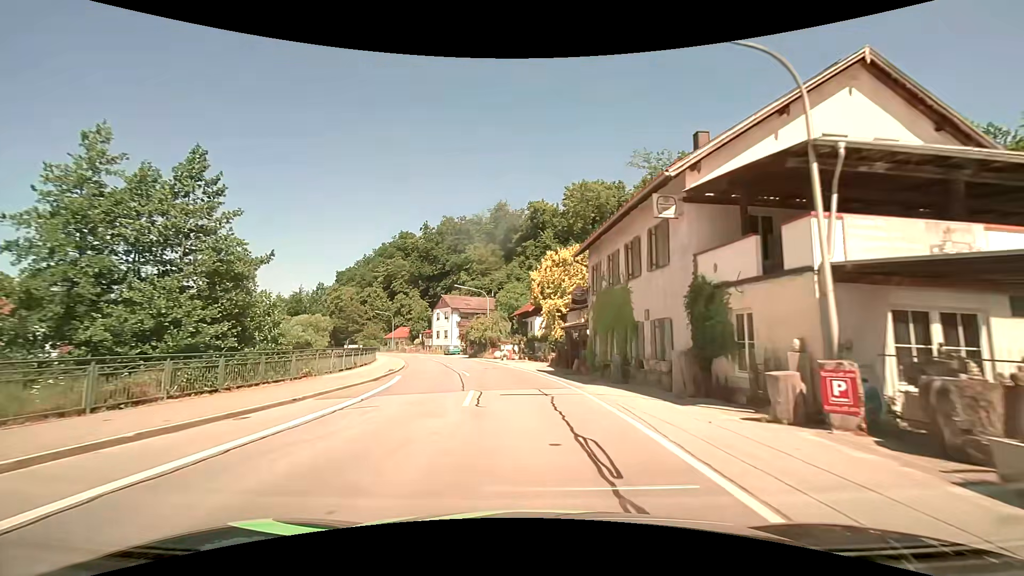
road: secondary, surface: asphalt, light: Day
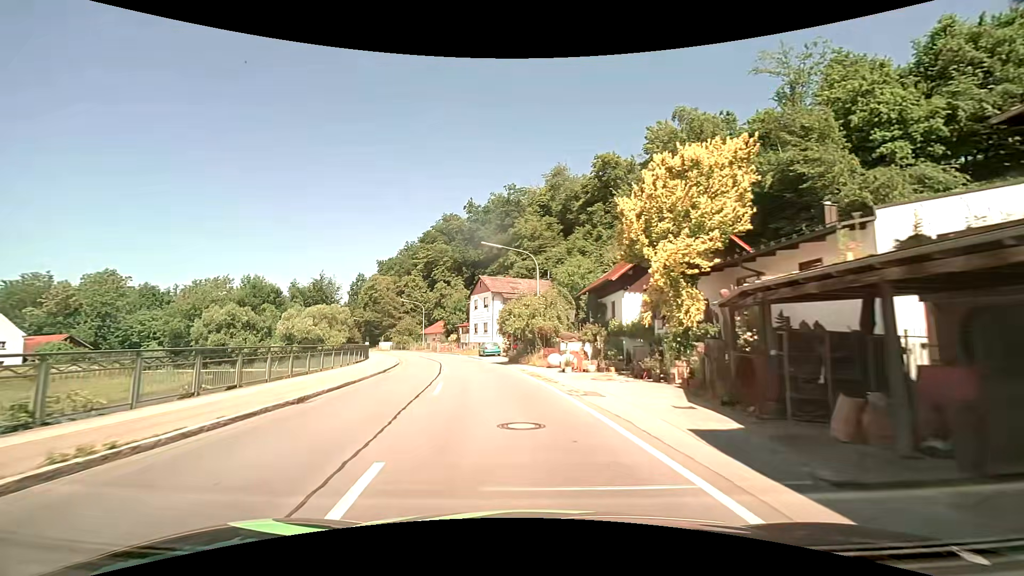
(-1.1, +21.9) m; -6°
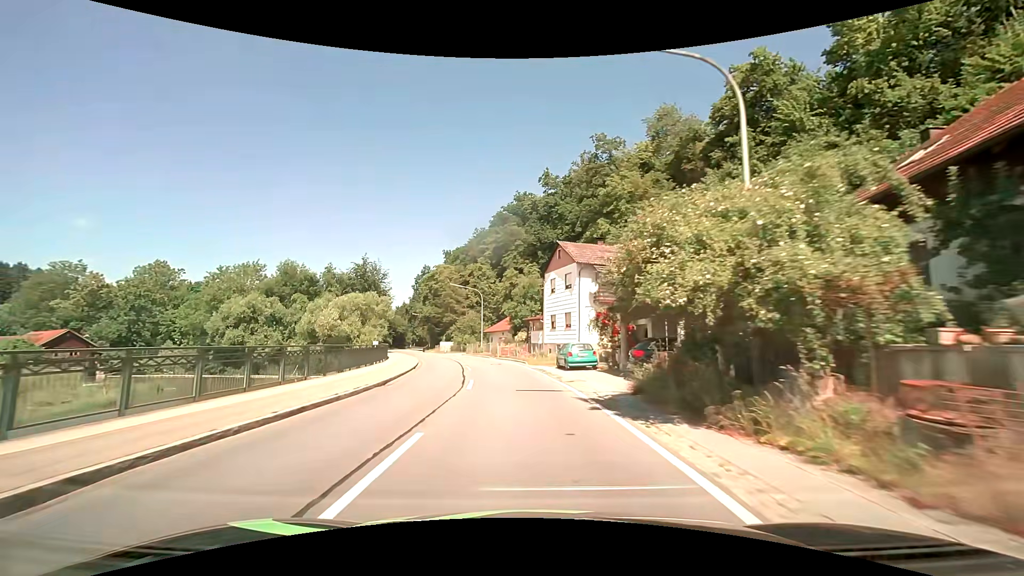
(-1.9, +22.1) m; -10°
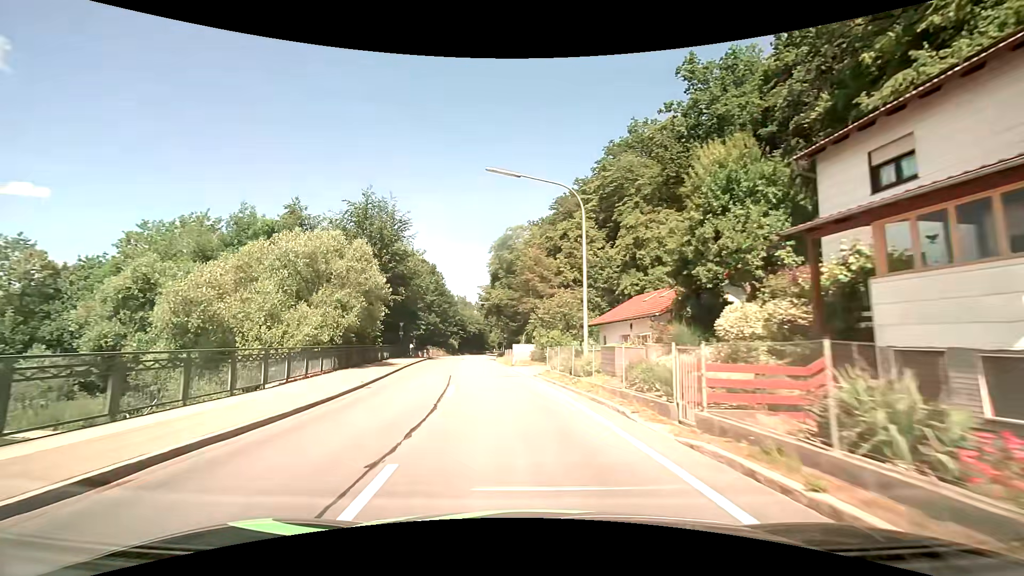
(-3.3, +38.0) m; -11°
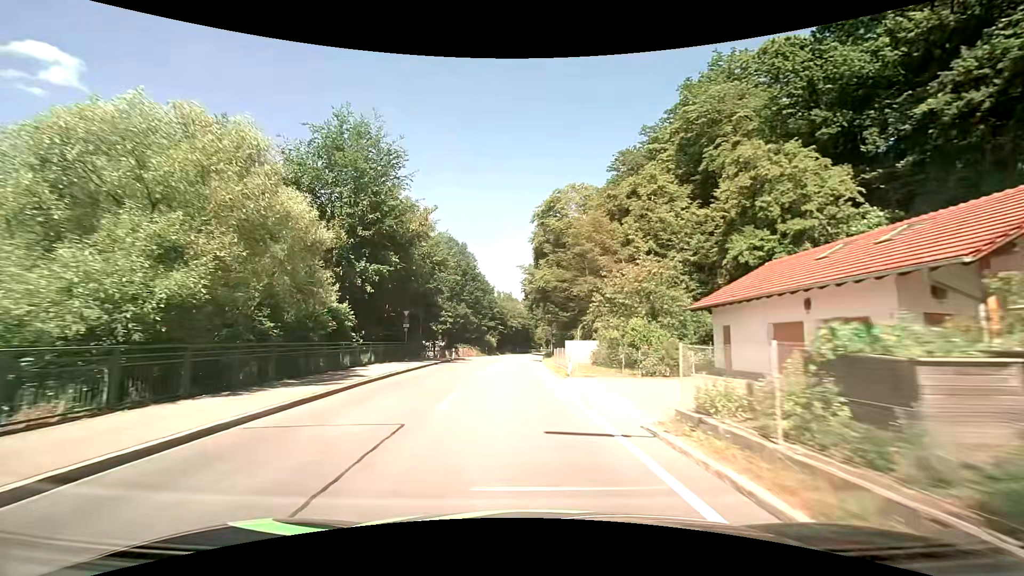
(-0.8, +15.7) m; -5°
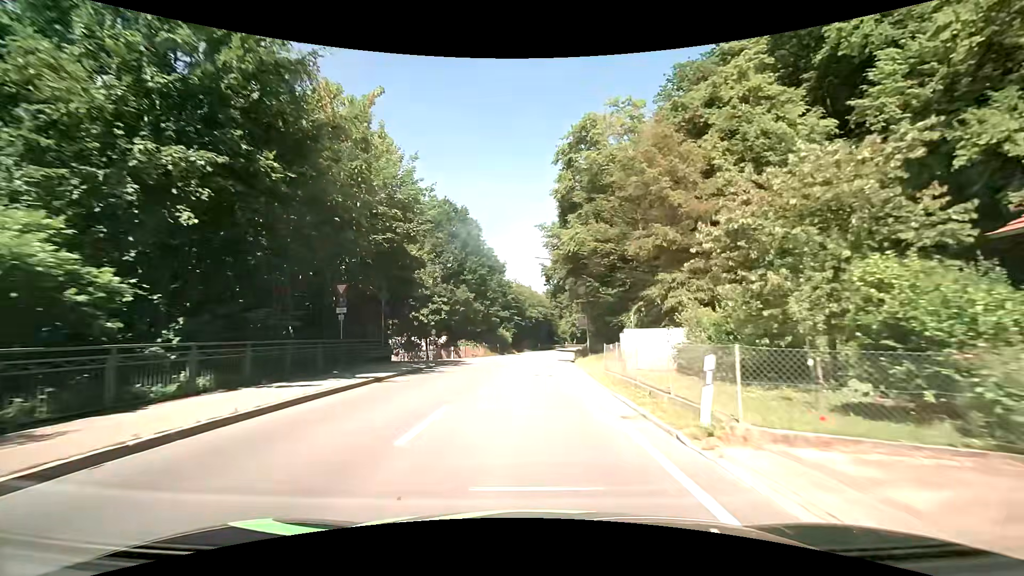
(-0.5, +15.8) m; -3°
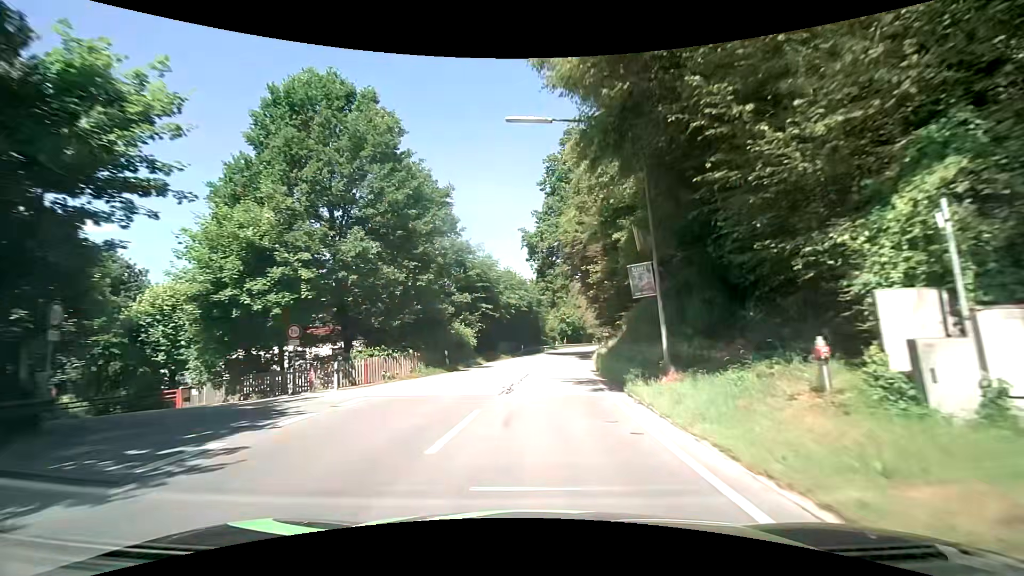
(+0.3, +23.5) m; +2°
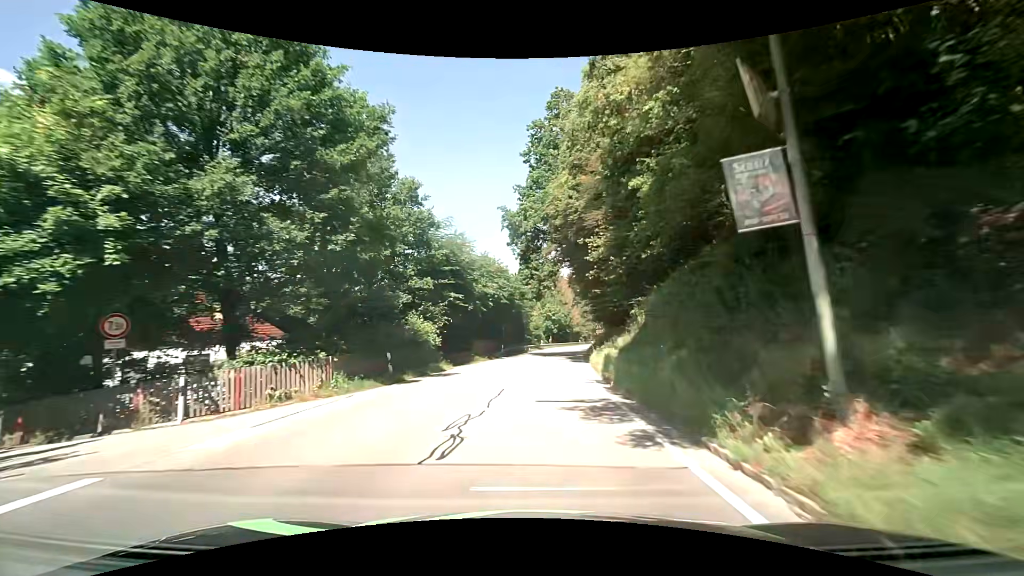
(+0.1, +7.8) m; +3°
(0, +10) (0, +20) (+1, +30) (+2, +40) (+3, +50) (+4, +60) (+5, +70) (+7, +80) (+8, +90) (+10, +99) m
